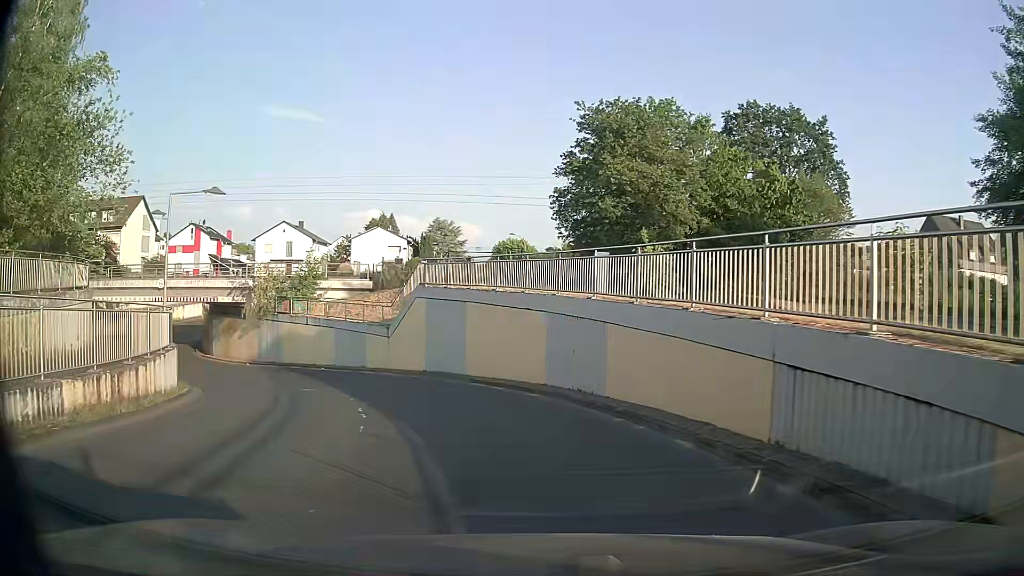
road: residential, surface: asphalt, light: Day
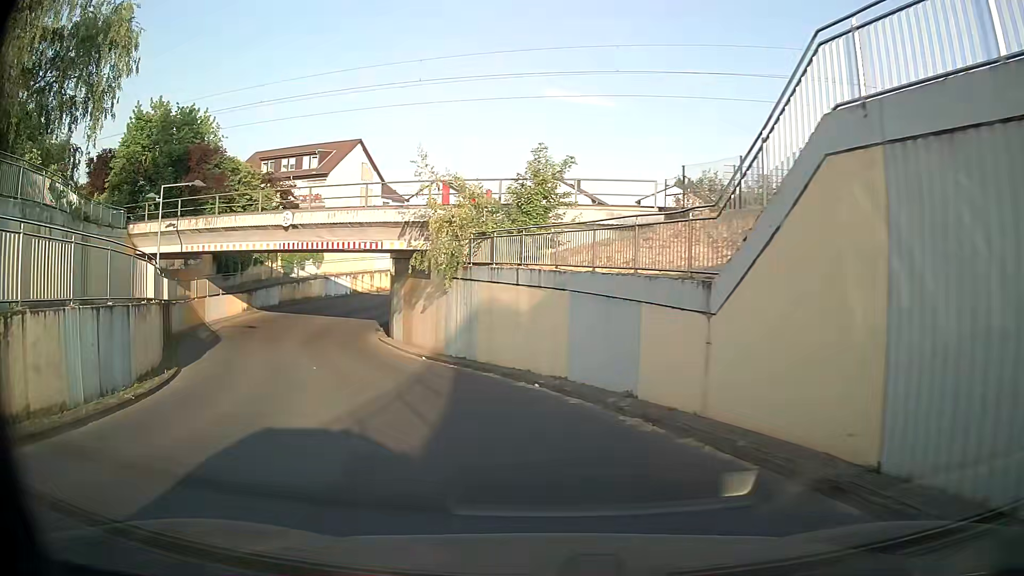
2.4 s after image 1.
(-3.8, +19.1) m; -24°
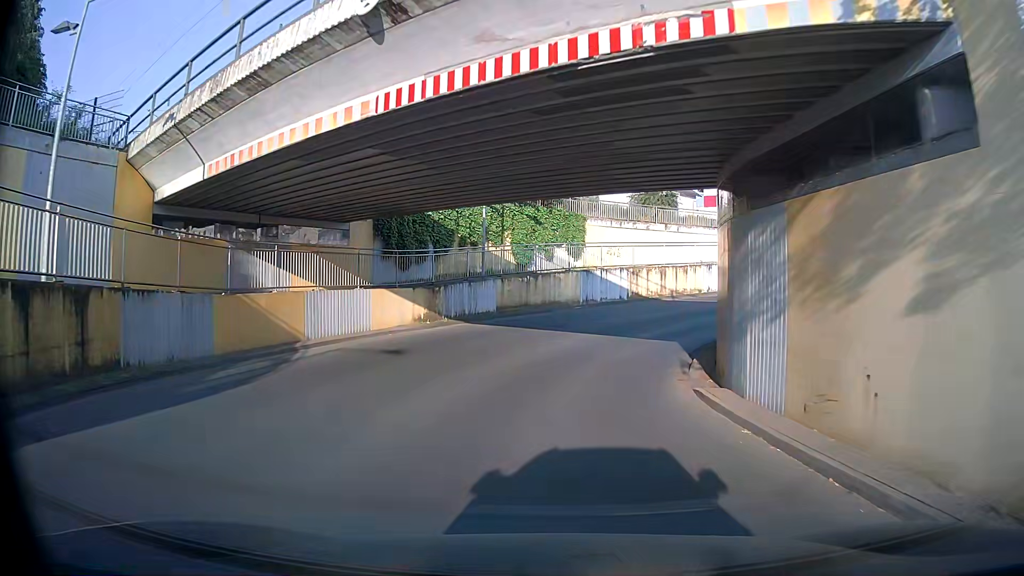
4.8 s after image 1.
(-4.8, +19.4) m; -25°
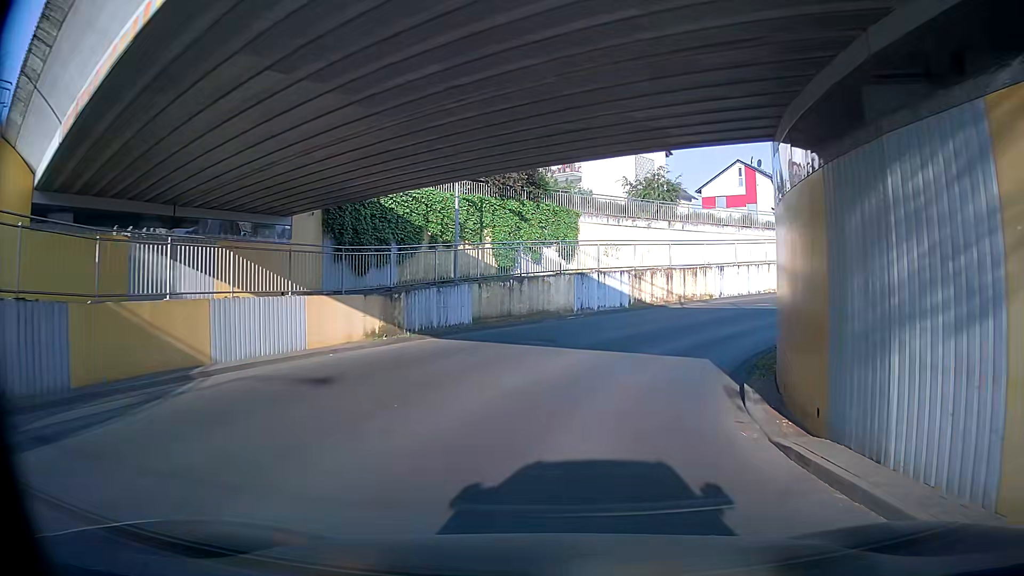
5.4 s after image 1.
(+0.1, +4.8) m; +1°
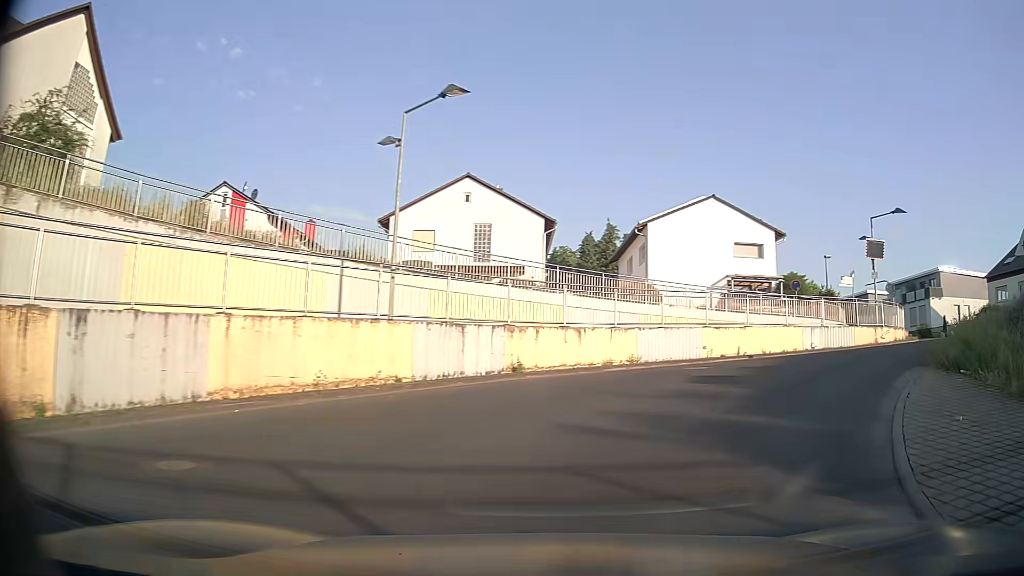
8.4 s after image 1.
(+5.7, +21.7) m; +44°
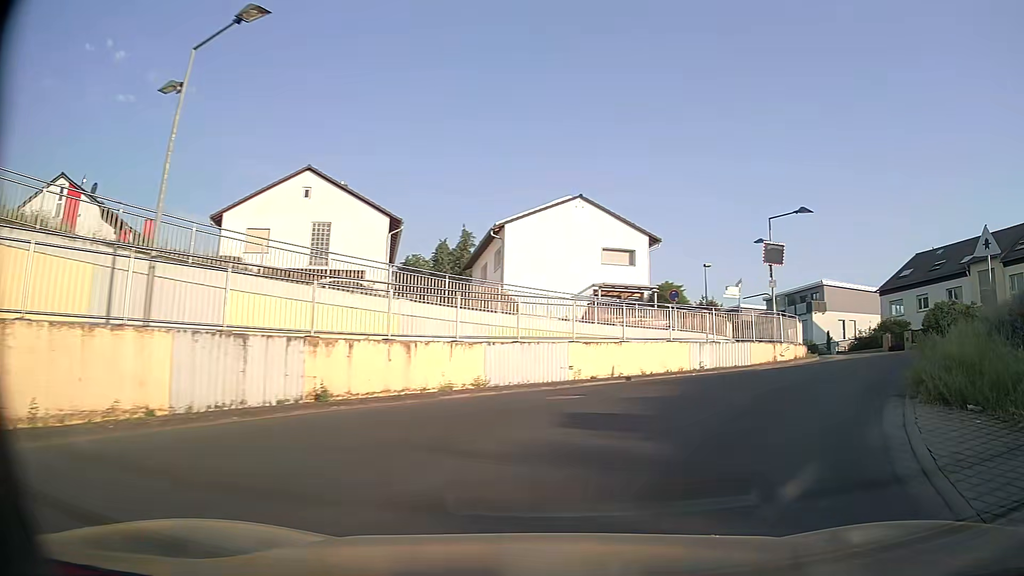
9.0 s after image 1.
(+0.5, +4.6) m; +12°
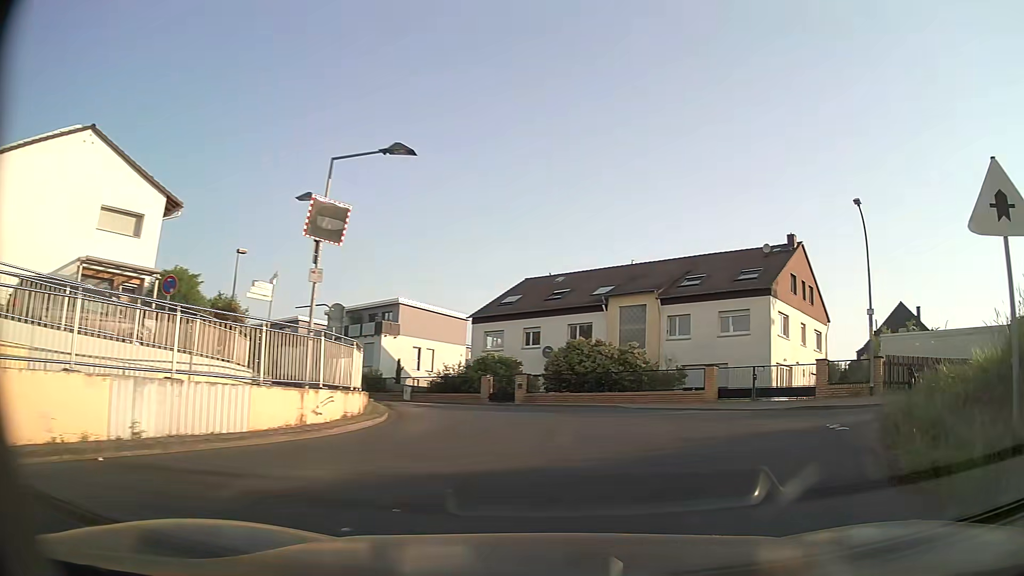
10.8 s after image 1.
(+3.9, +12.2) m; +36°
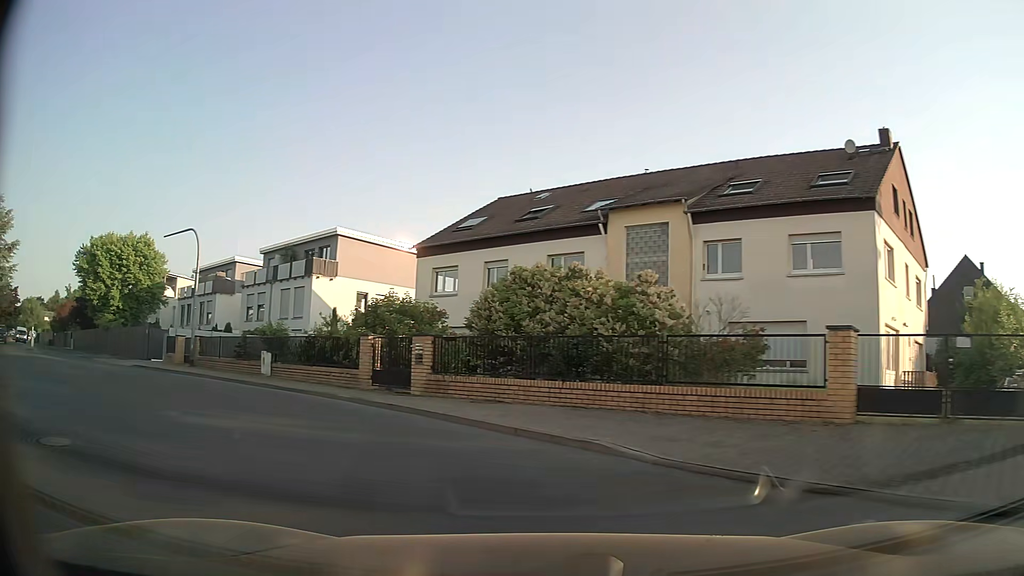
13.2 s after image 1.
(+2.5, +15.5) m; 0°
(-3, +9) (-9, +17) (-17, +23) (-25, +30) (-32, +36) (-40, +43) (-47, +49) (-55, +56) (-62, +62) (-70, +69) m
